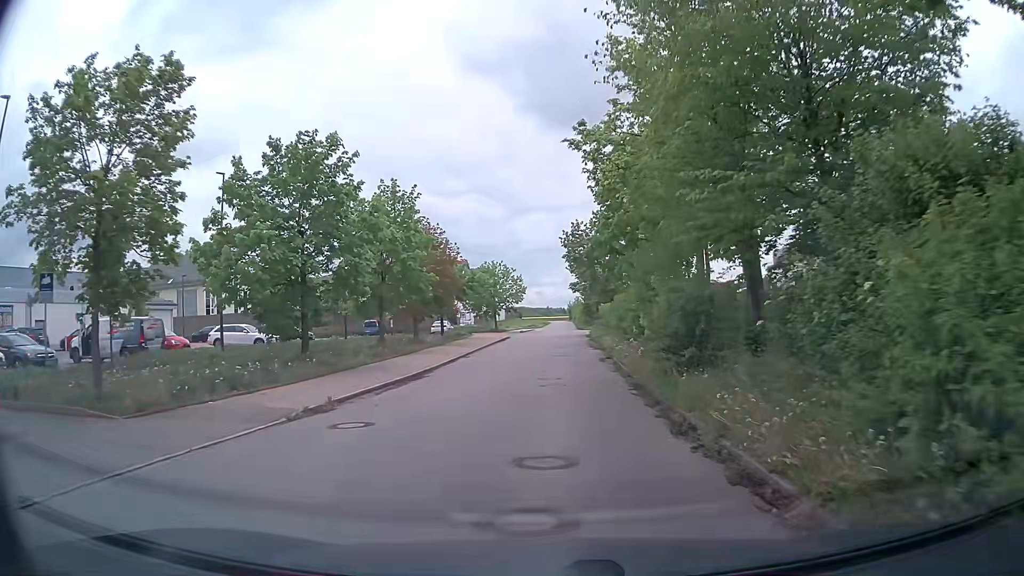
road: residential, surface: asphalt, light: Day
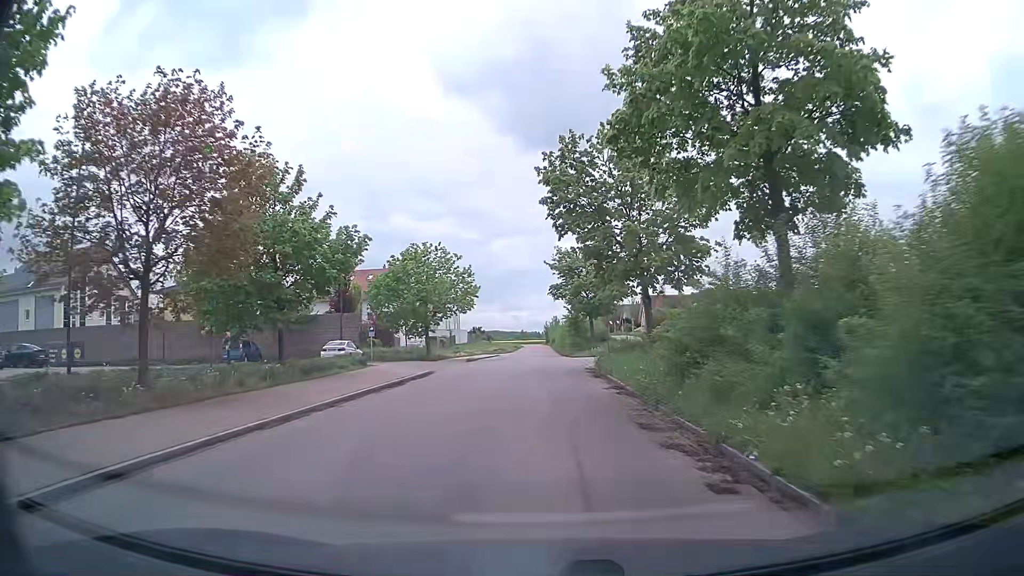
(+0.4, +28.0) m; +1°
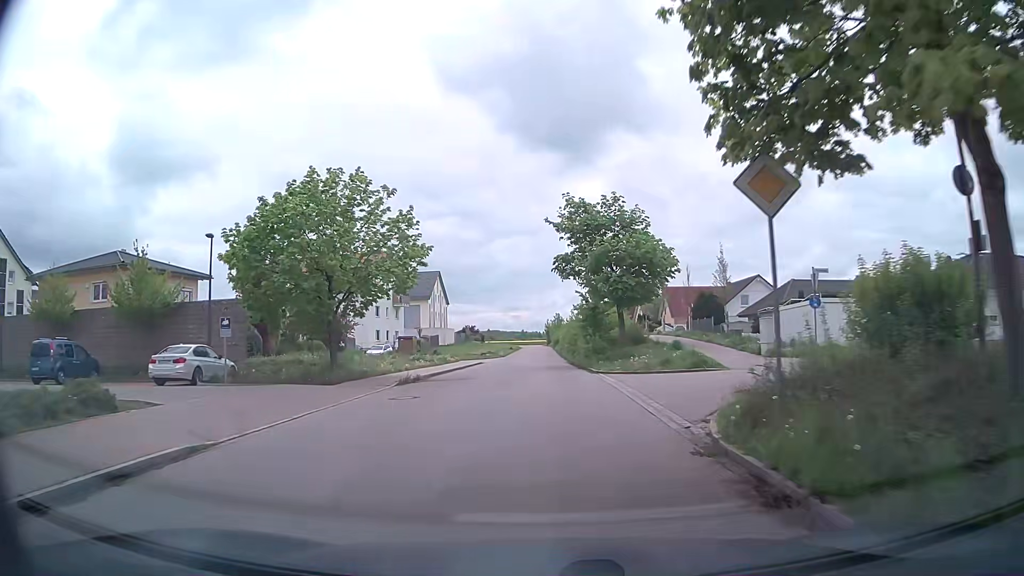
(0.0, +19.5) m; 0°
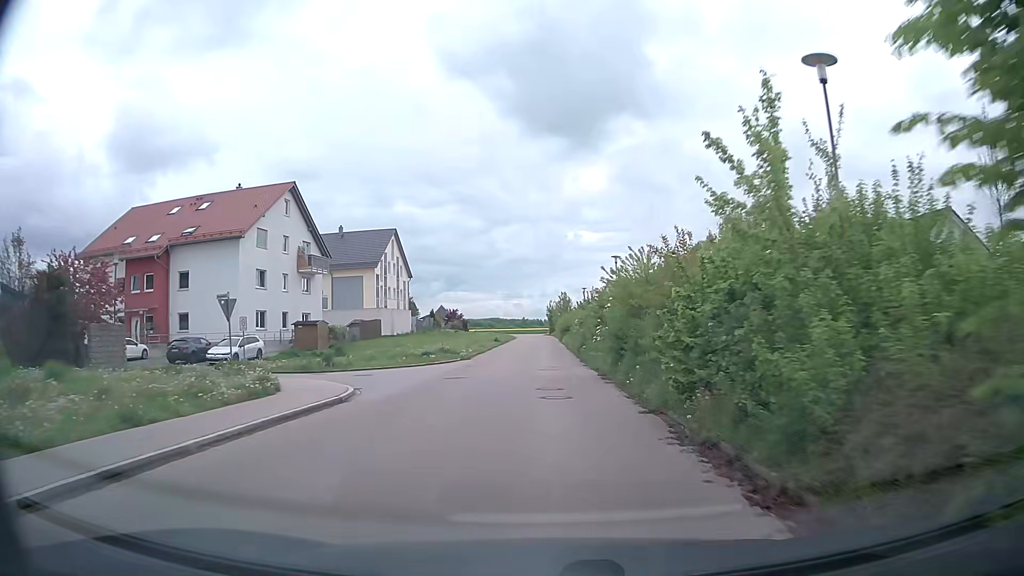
(+0.3, +35.2) m; 0°
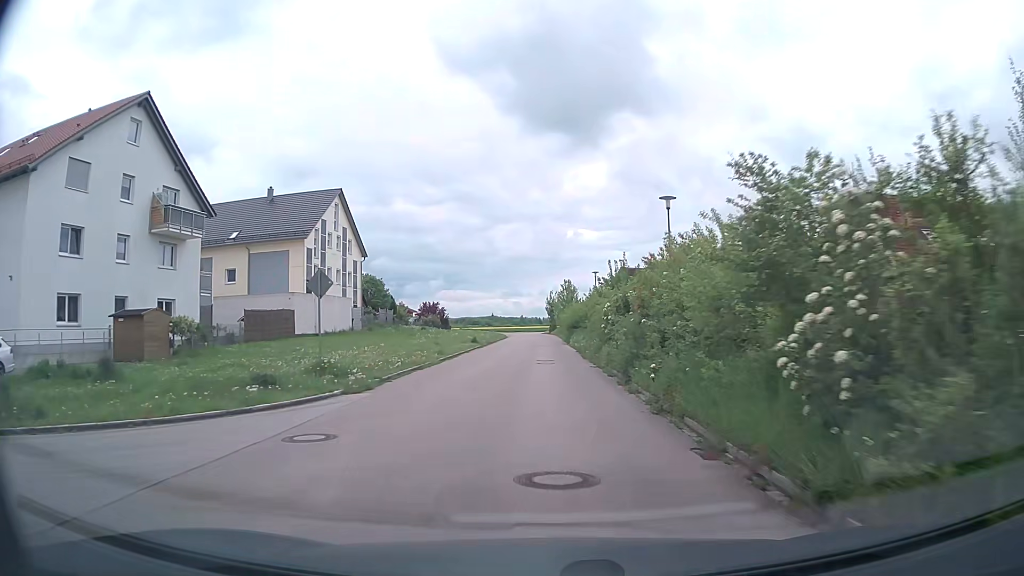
(+0.1, +21.8) m; 0°
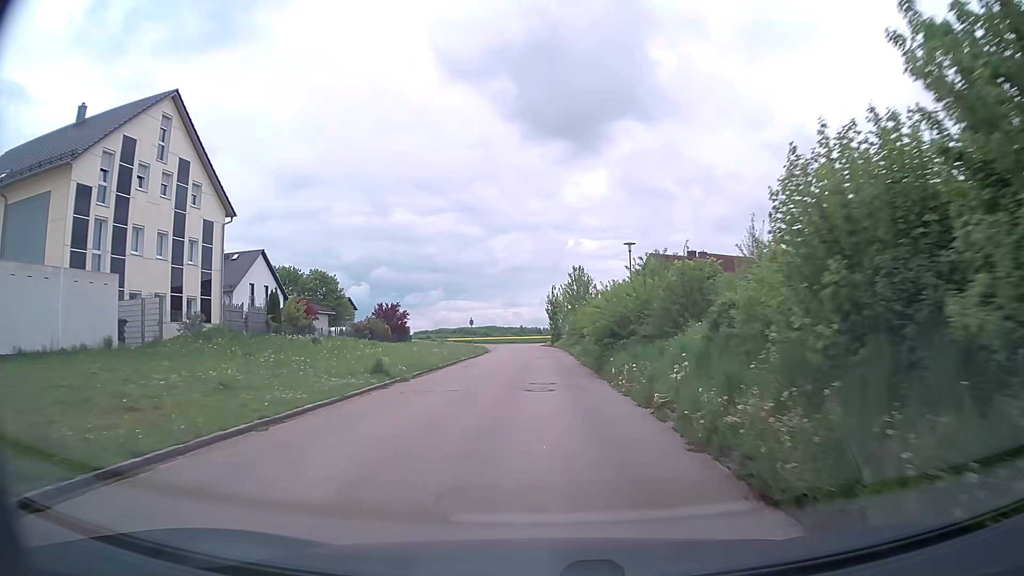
(+0.1, +28.7) m; 0°
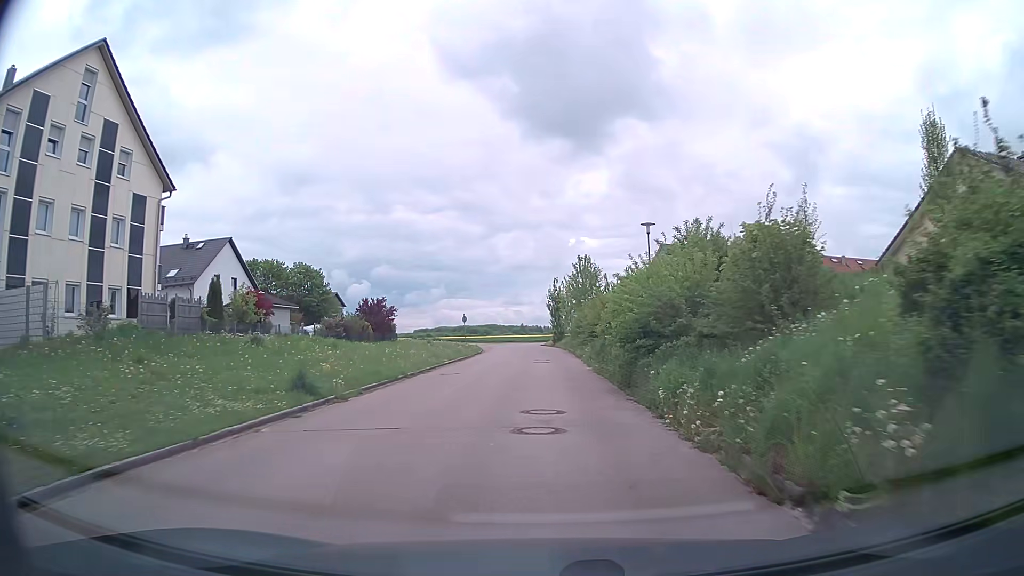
(0.0, +7.0) m; 0°
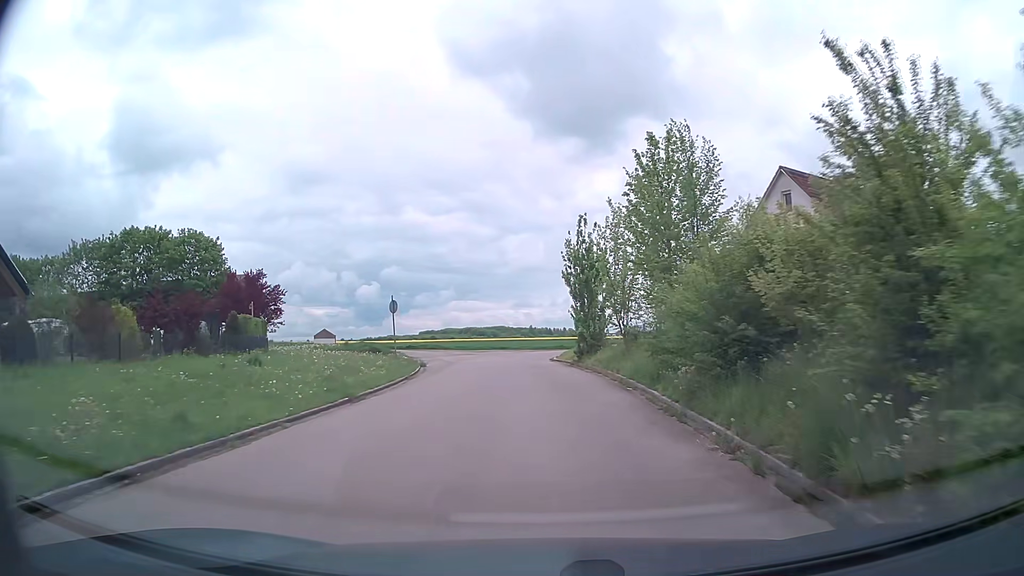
(0.0, +32.8) m; -1°
(0, +10) (0, +20) (-1, +30) (-1, +40) (+3, +49) (+9, +57) (+18, +60) (+26, +55) (+34, +49) (+44, +47) m
